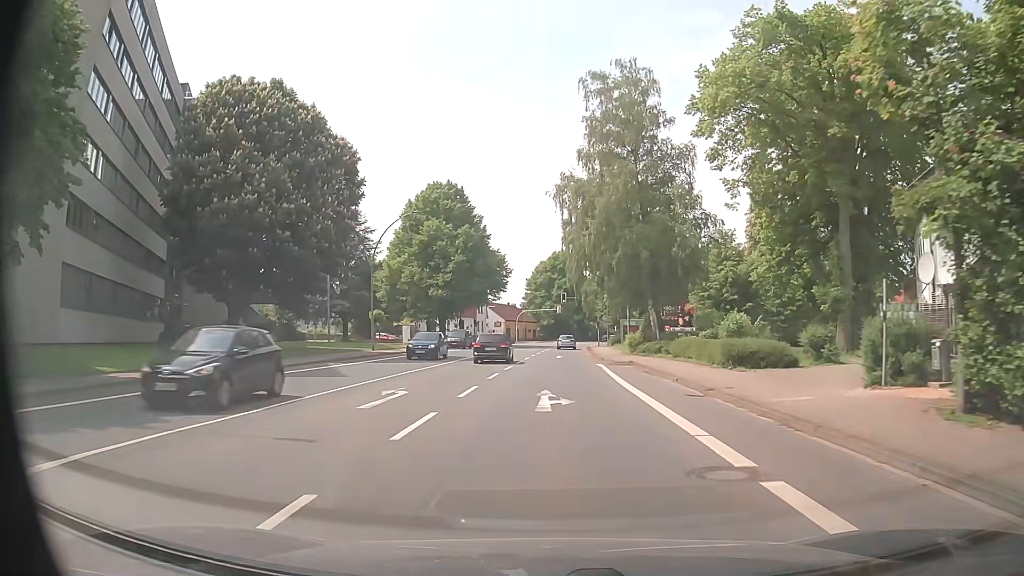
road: primary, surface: asphalt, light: Day
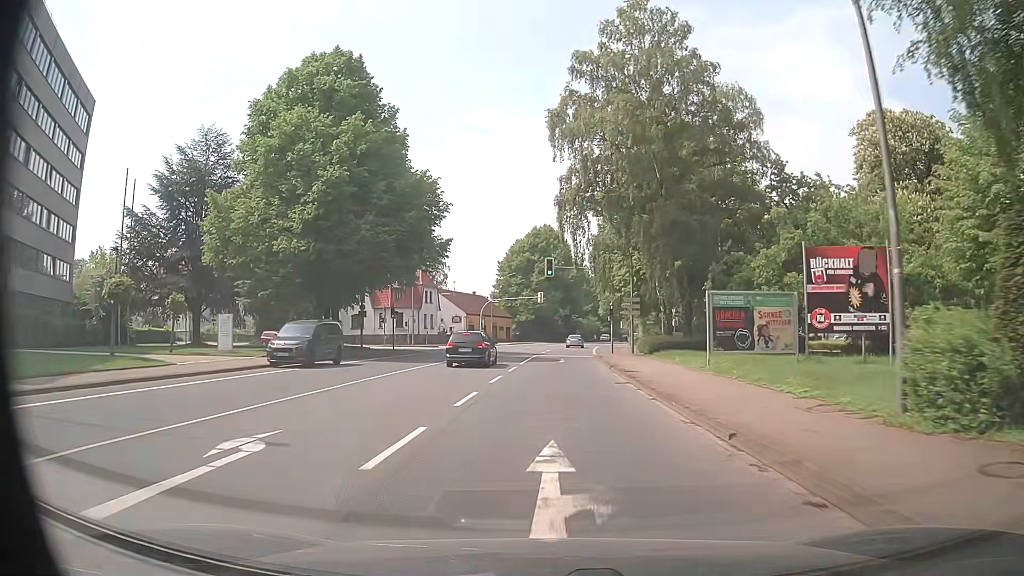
(+0.4, +38.1) m; +1°
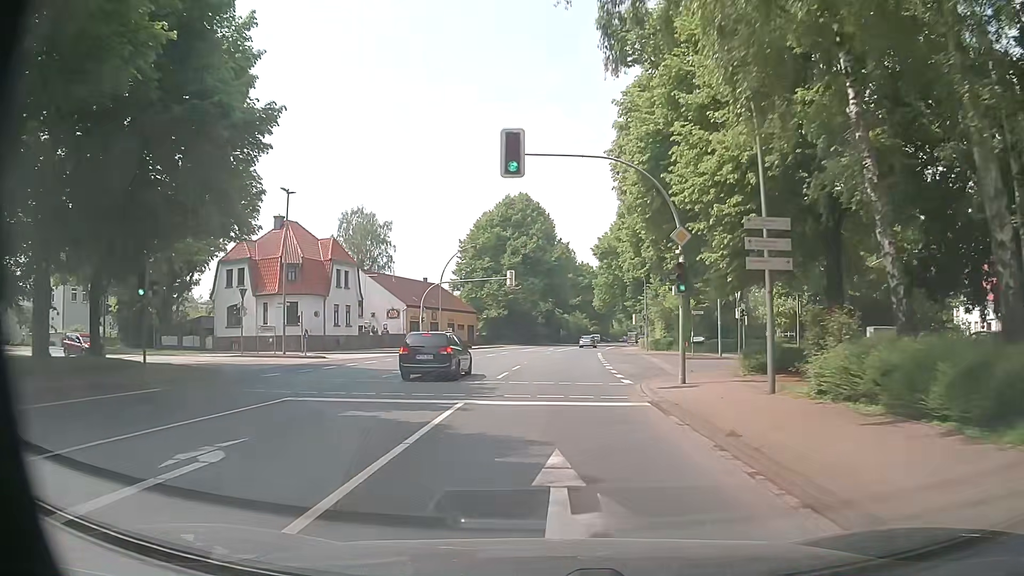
(+0.6, +30.6) m; +2°
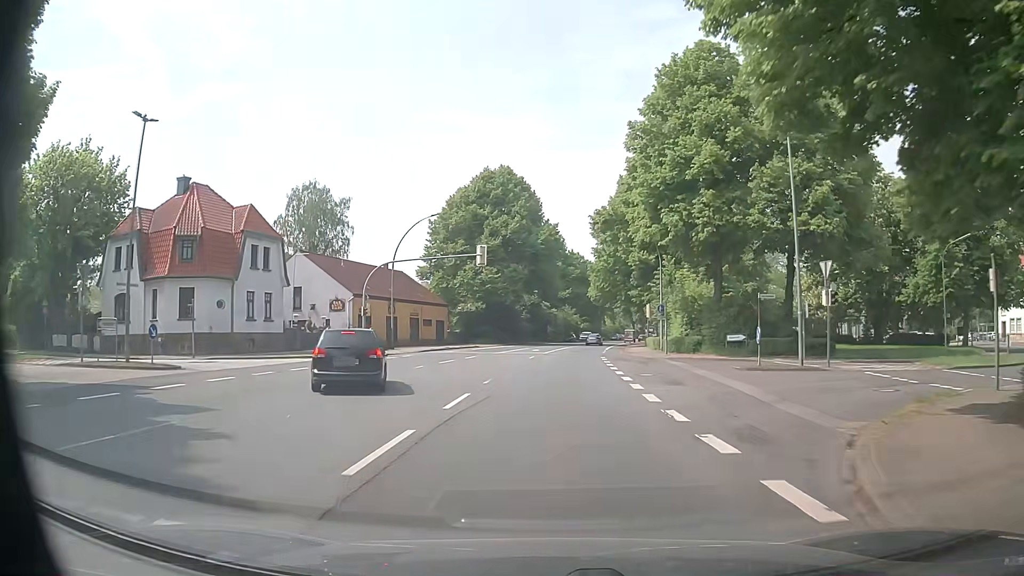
(0.0, +15.3) m; 0°
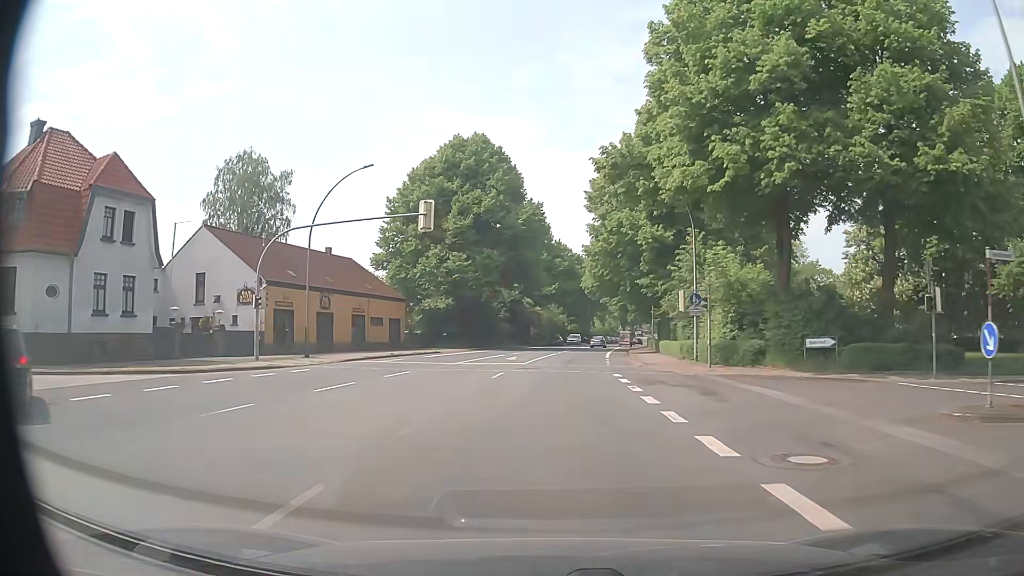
(+0.5, +15.3) m; +3°
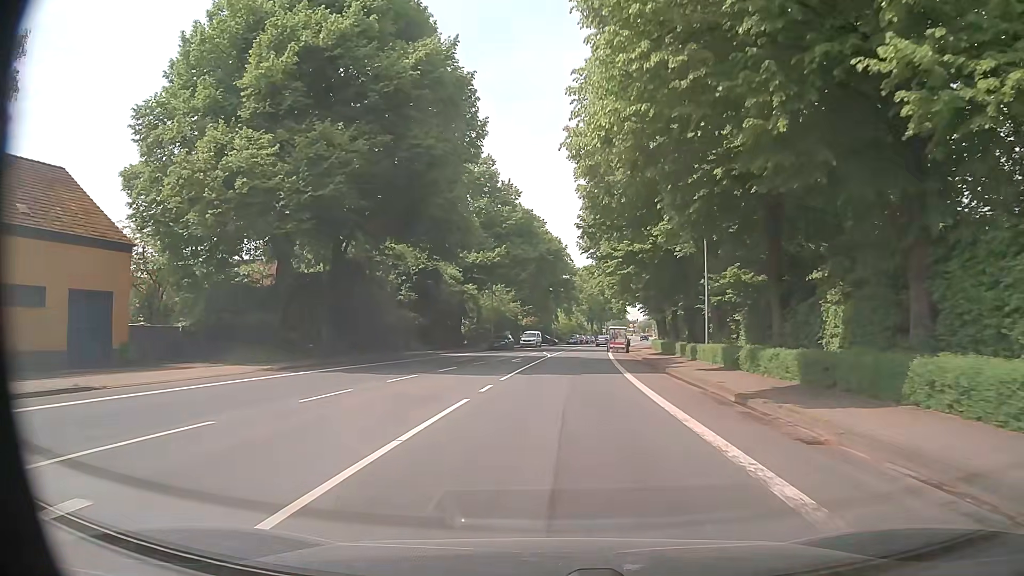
(+1.1, +38.2) m; +3°
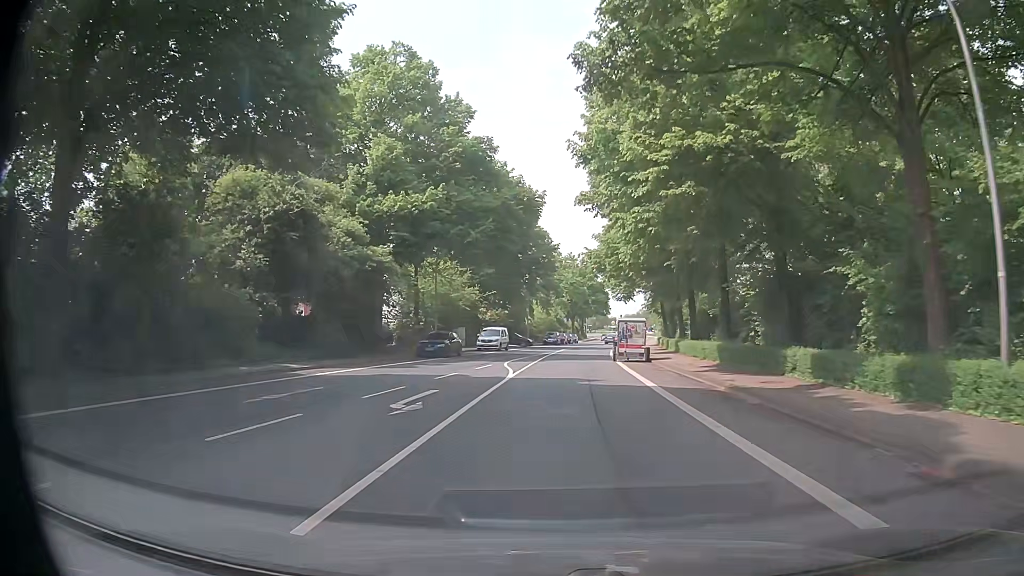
(+0.4, +23.0) m; +2°
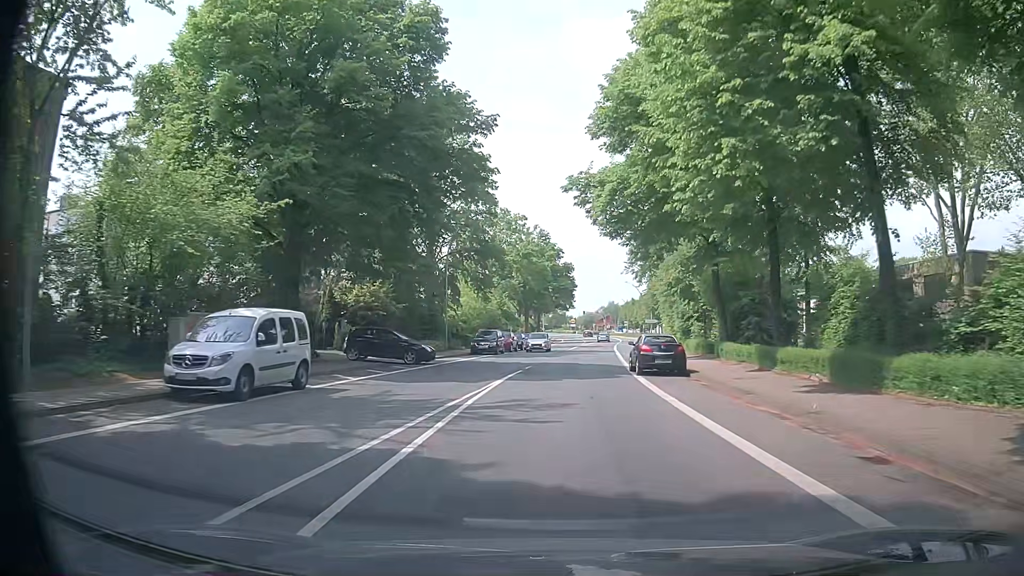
(+1.4, +38.2) m; +3°
(0, +10) (+1, +20) (+1, +30) (+2, +40) (+3, +50) (+4, +60) (+5, +70) (+7, +80) (+8, +90) (+9, +100) m
